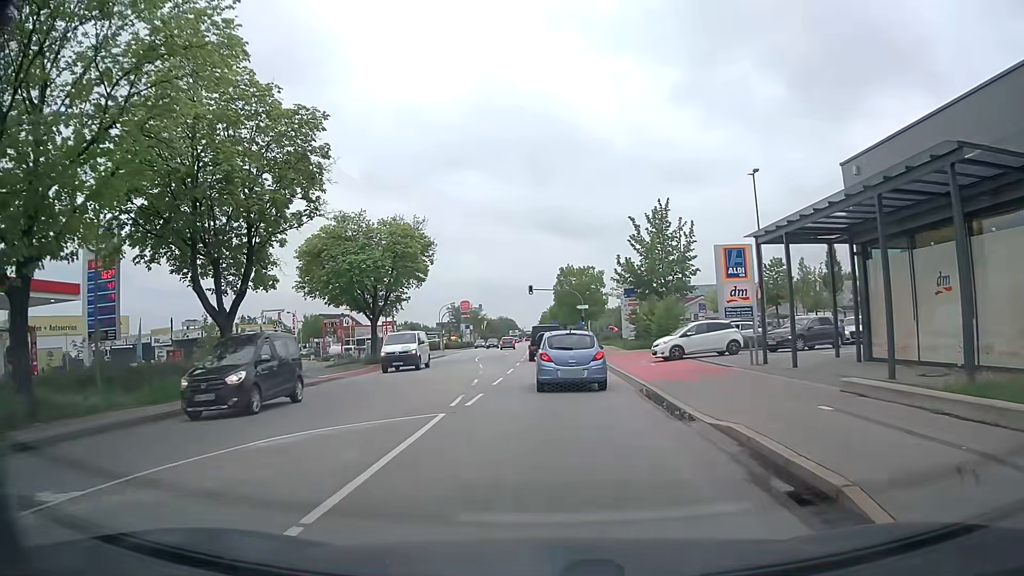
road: secondary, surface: asphalt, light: Day
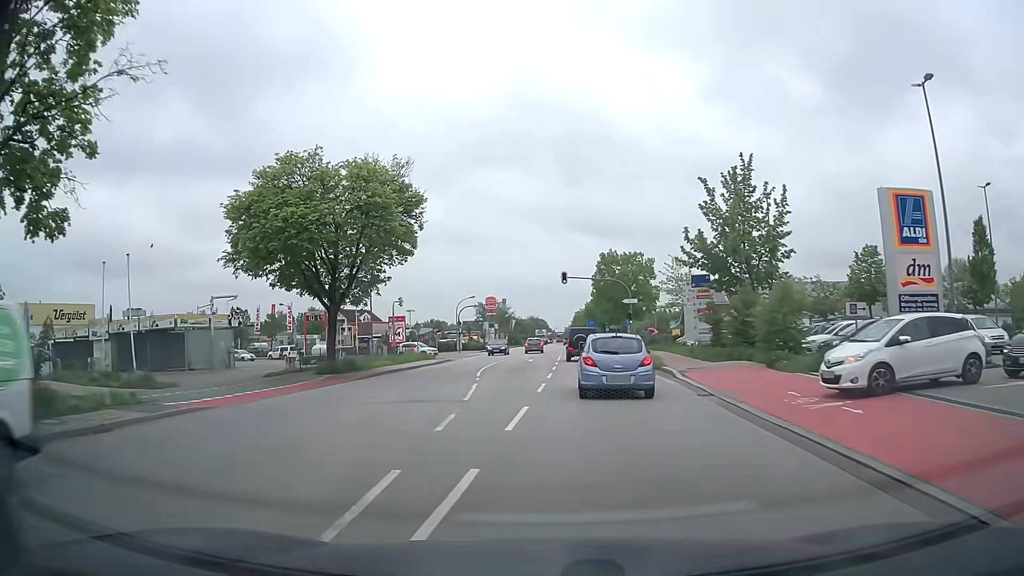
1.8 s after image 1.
(-0.2, +15.8) m; -2°
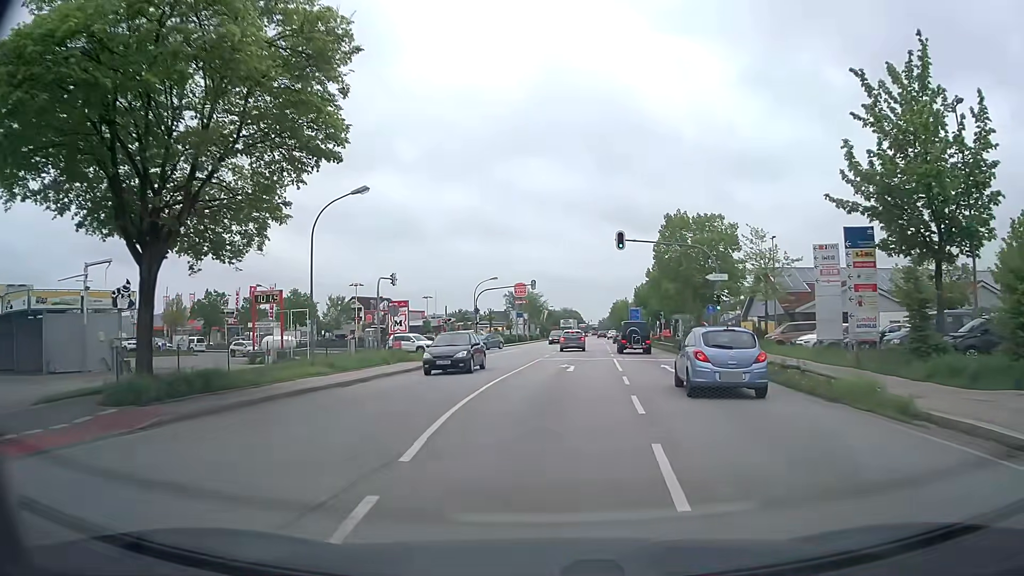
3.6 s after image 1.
(-0.6, +18.1) m; -3°
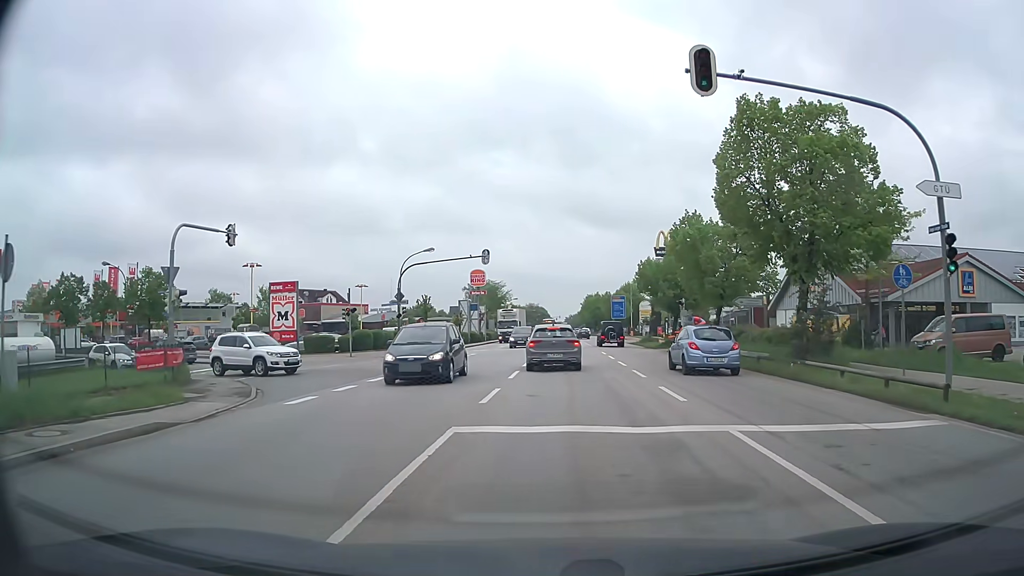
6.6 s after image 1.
(+0.5, +23.9) m; +3°
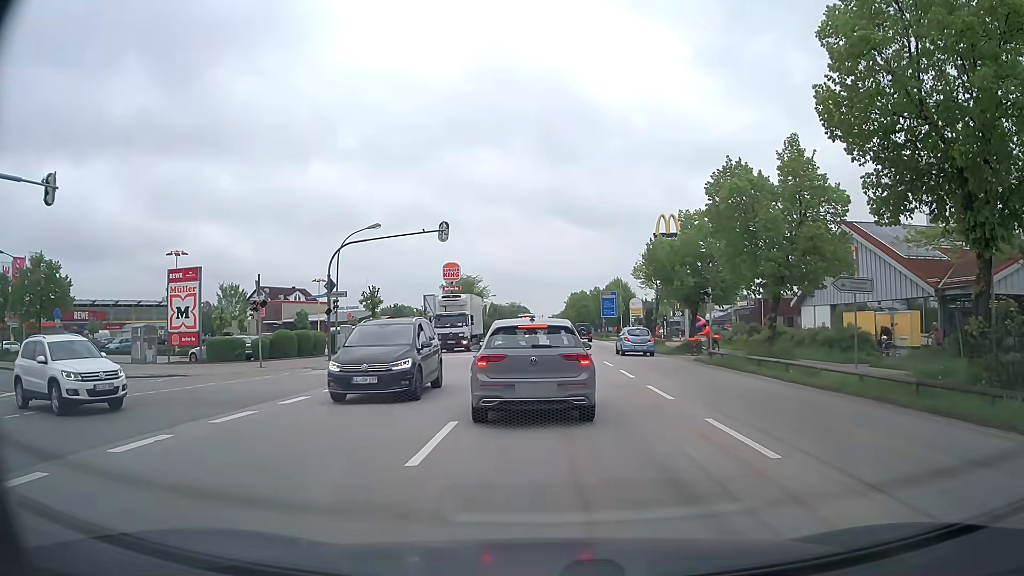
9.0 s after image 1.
(+0.1, +11.4) m; +2°
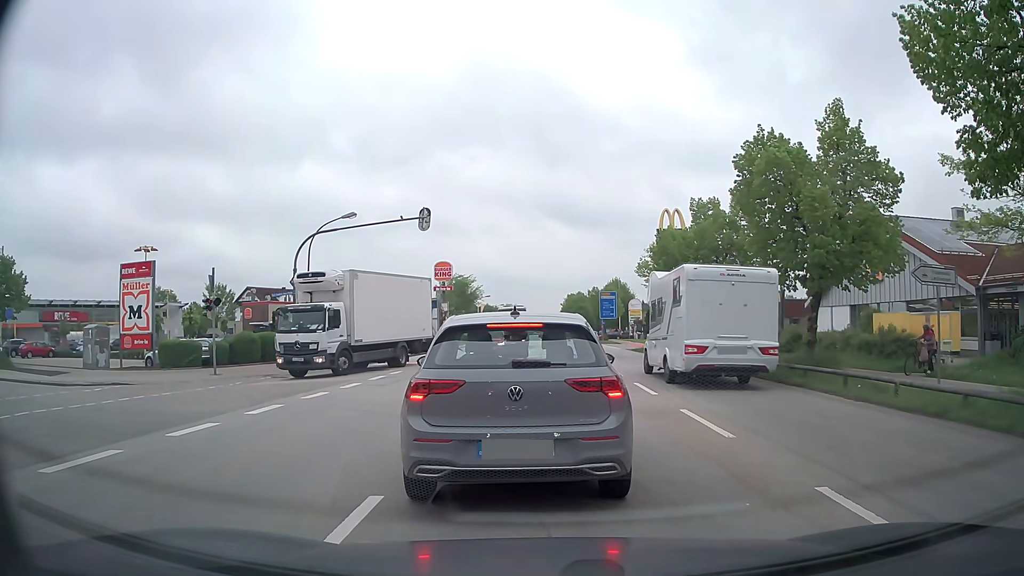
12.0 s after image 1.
(-0.1, +4.1) m; -2°
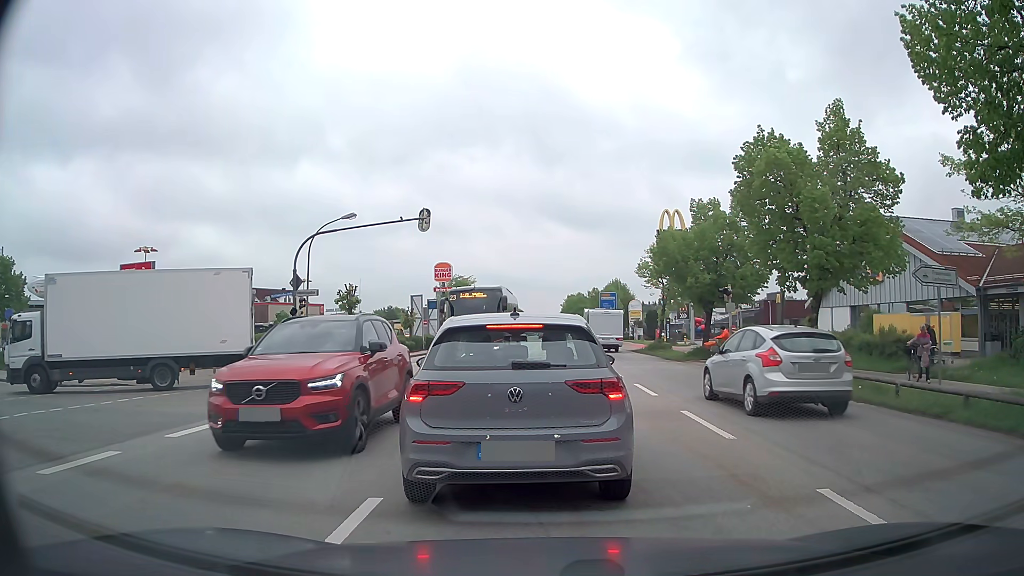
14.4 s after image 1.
(0.0, +0.1) m; 0°
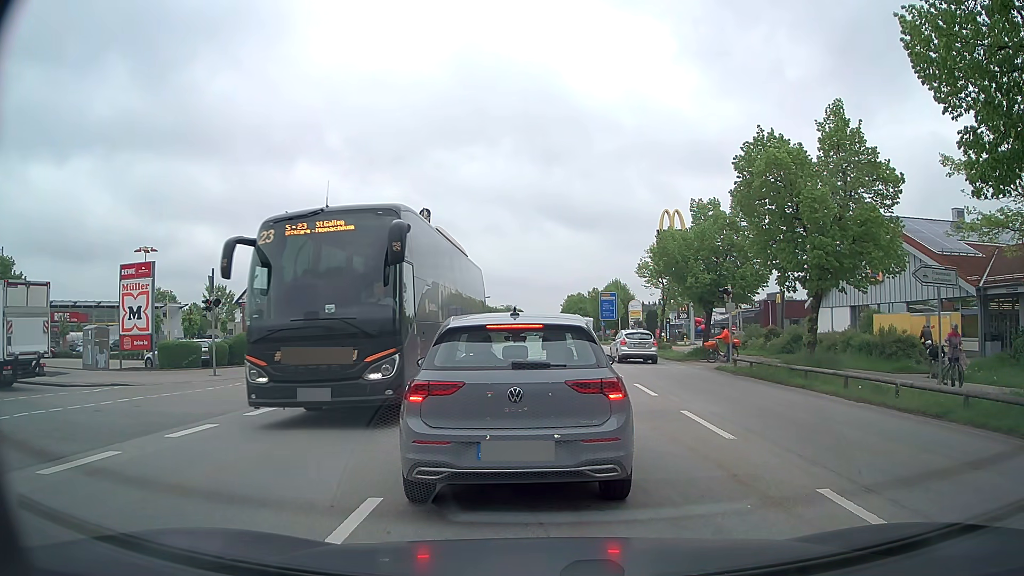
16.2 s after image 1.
(0.0, 0.0) m; 0°
